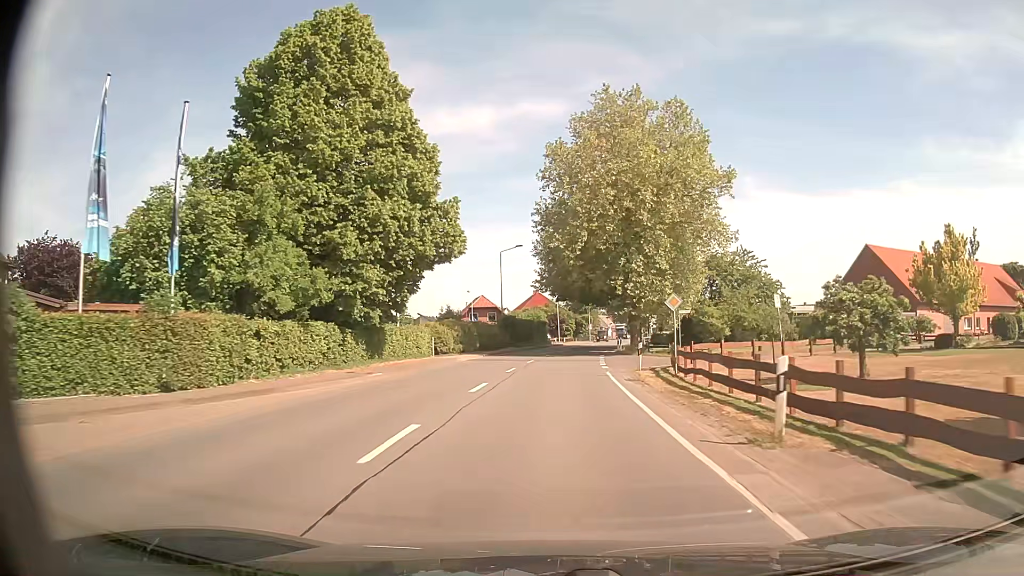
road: secondary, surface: asphalt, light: Day
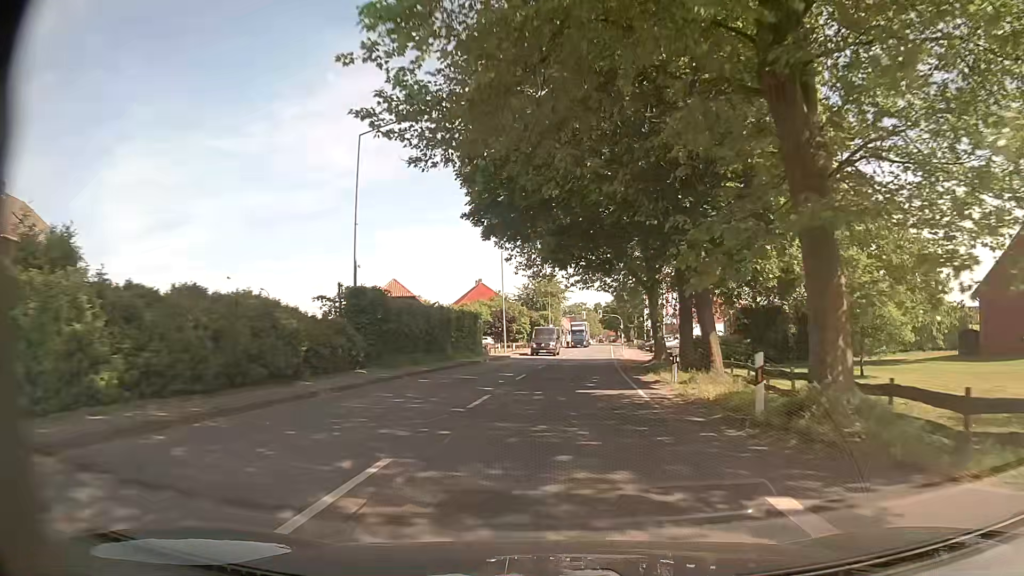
(+1.2, +38.9) m; +4°
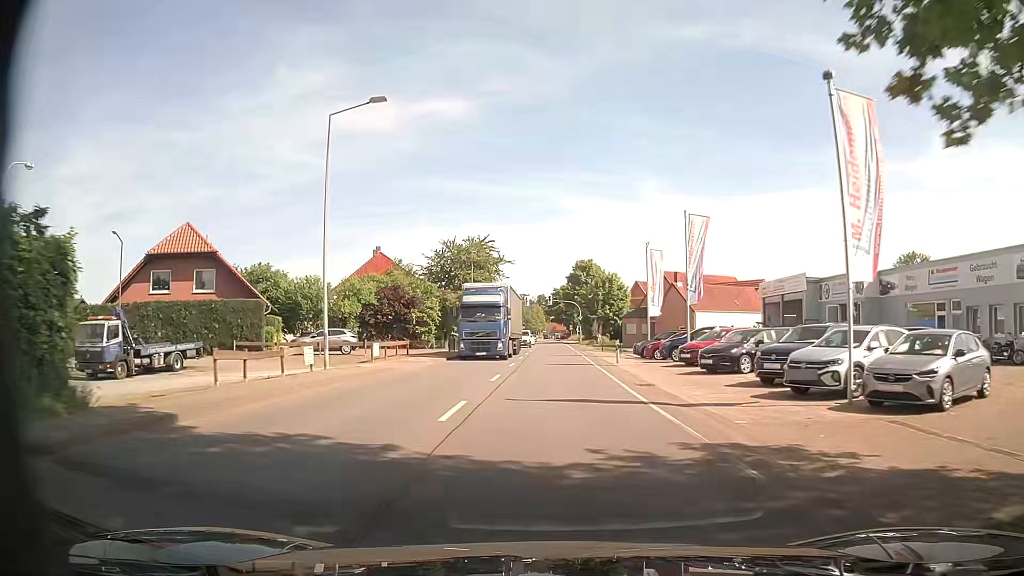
(+1.8, +38.8) m; +4°
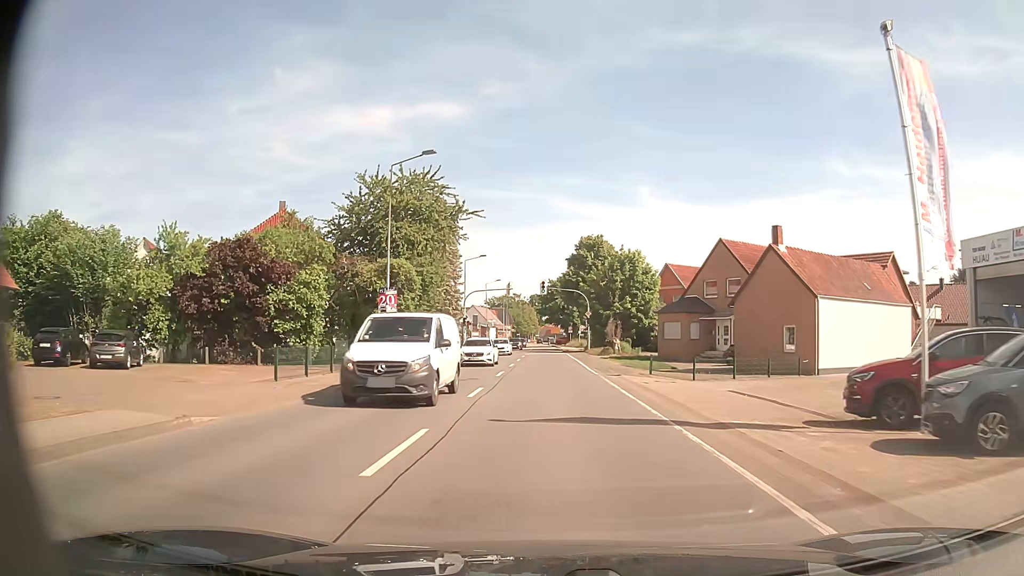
(+0.6, +31.1) m; +1°
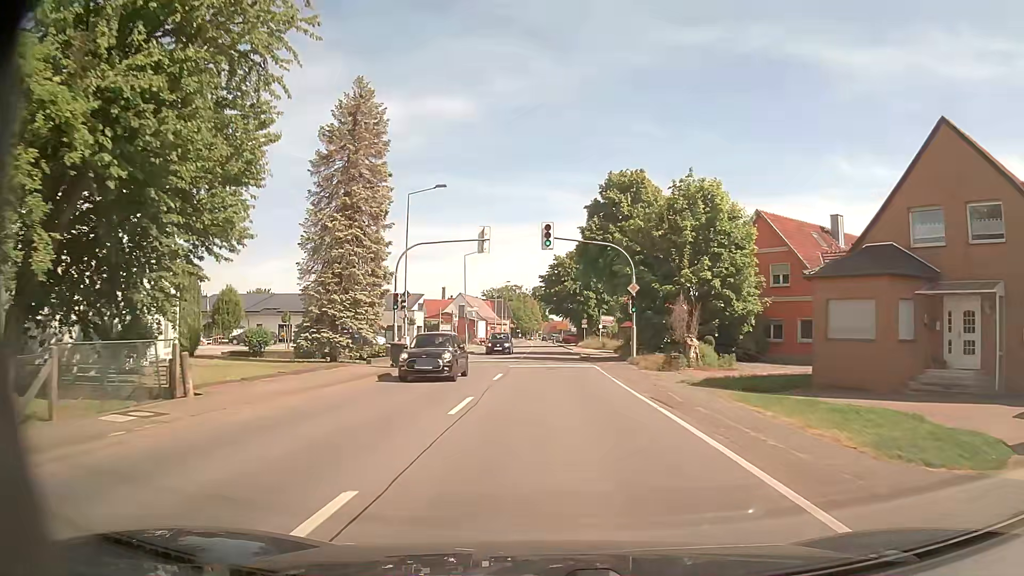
(-0.1, +31.0) m; -1°
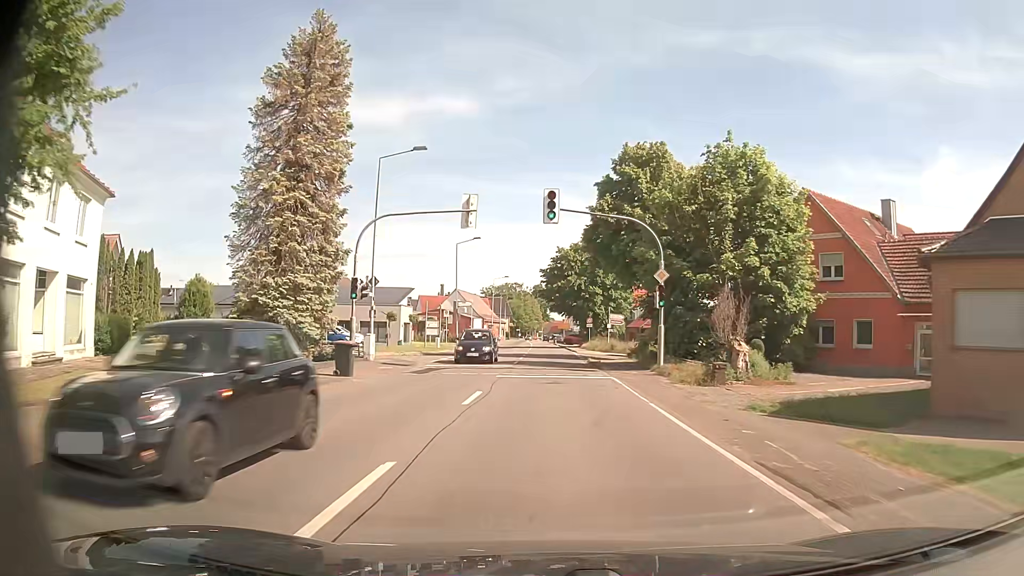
(0.0, +7.8) m; 0°
